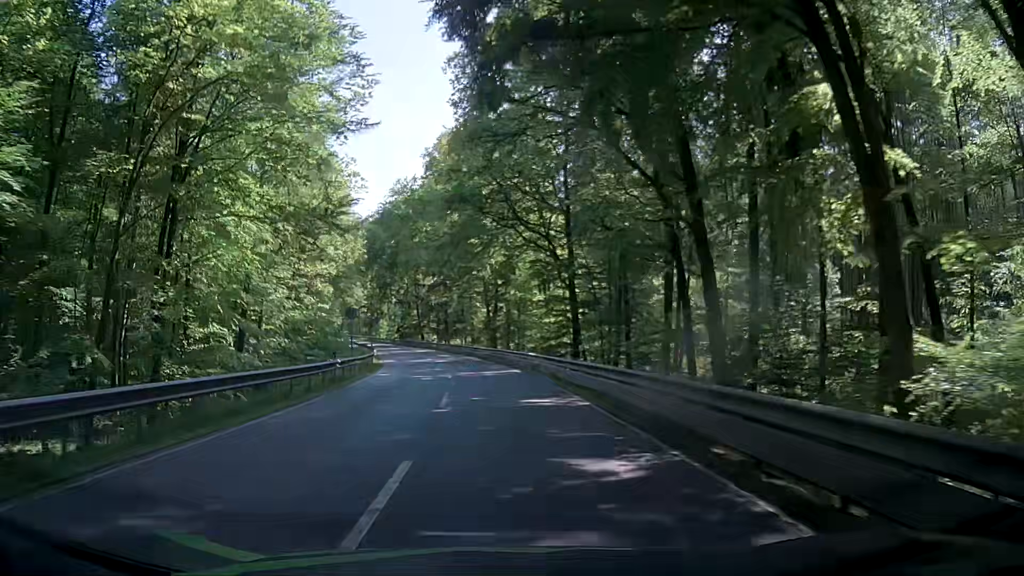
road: secondary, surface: asphalt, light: Day
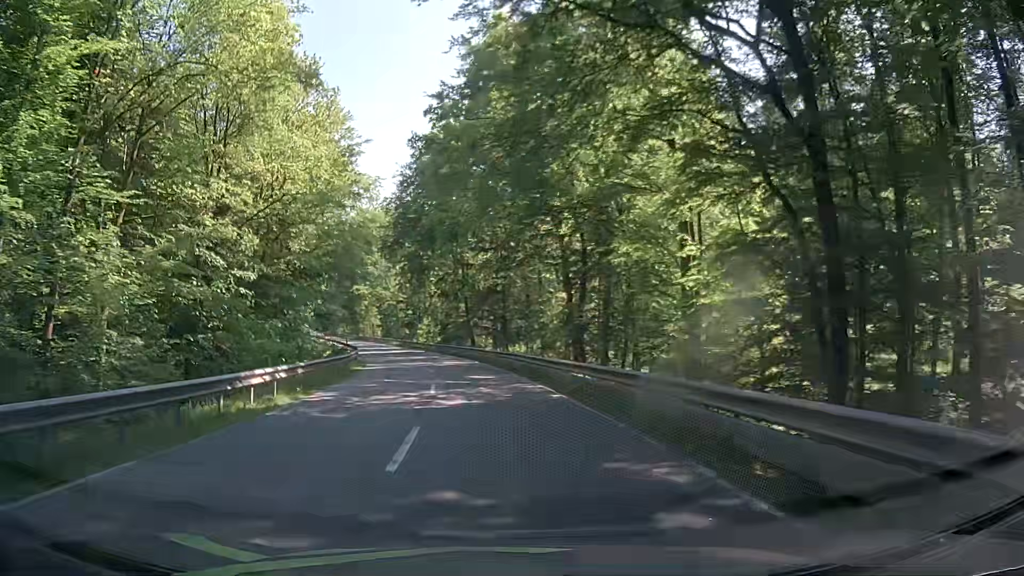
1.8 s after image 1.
(-1.1, +29.1) m; -5°
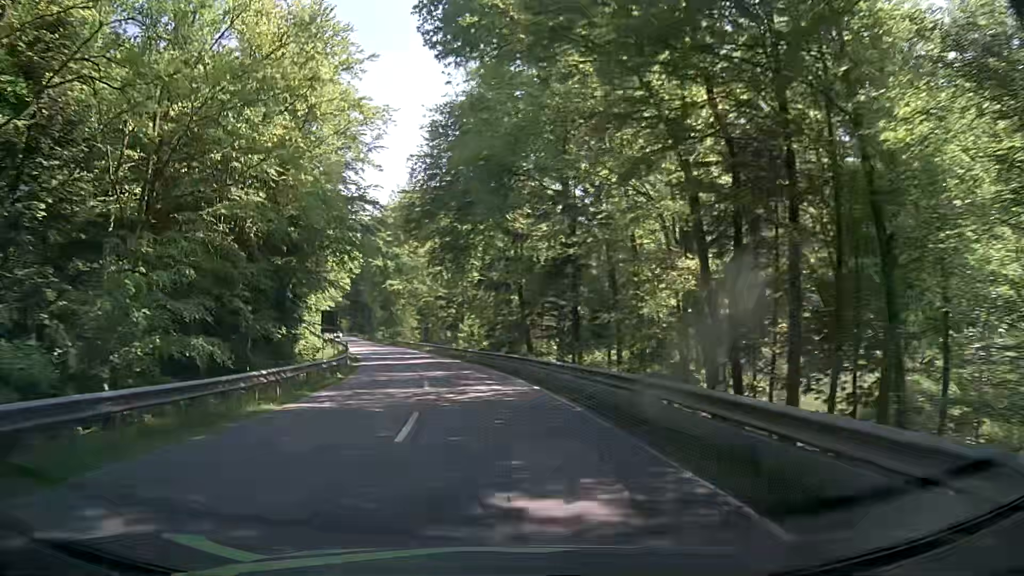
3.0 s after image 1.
(-0.7, +19.5) m; -4°
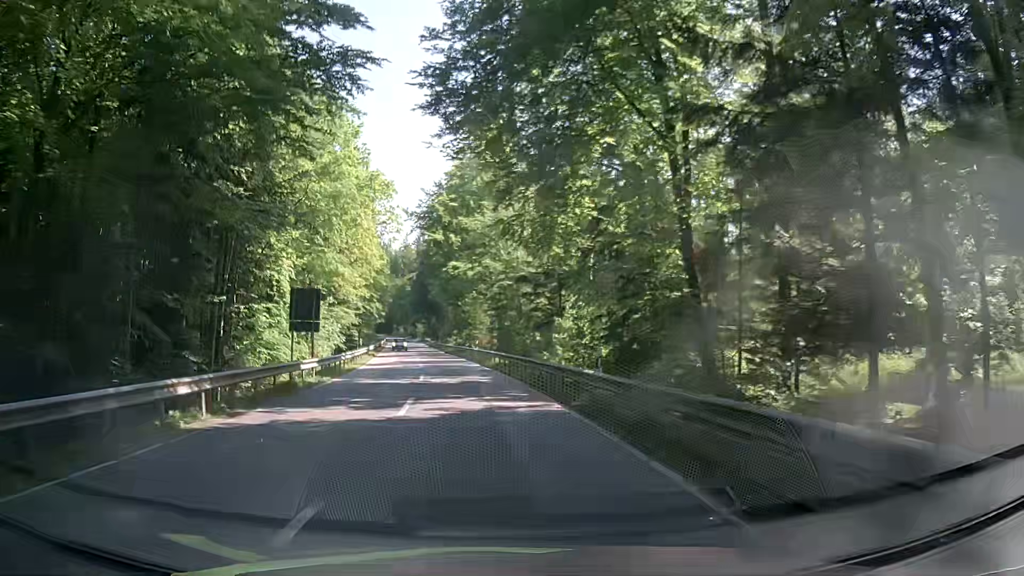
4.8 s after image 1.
(-2.4, +29.4) m; -9°
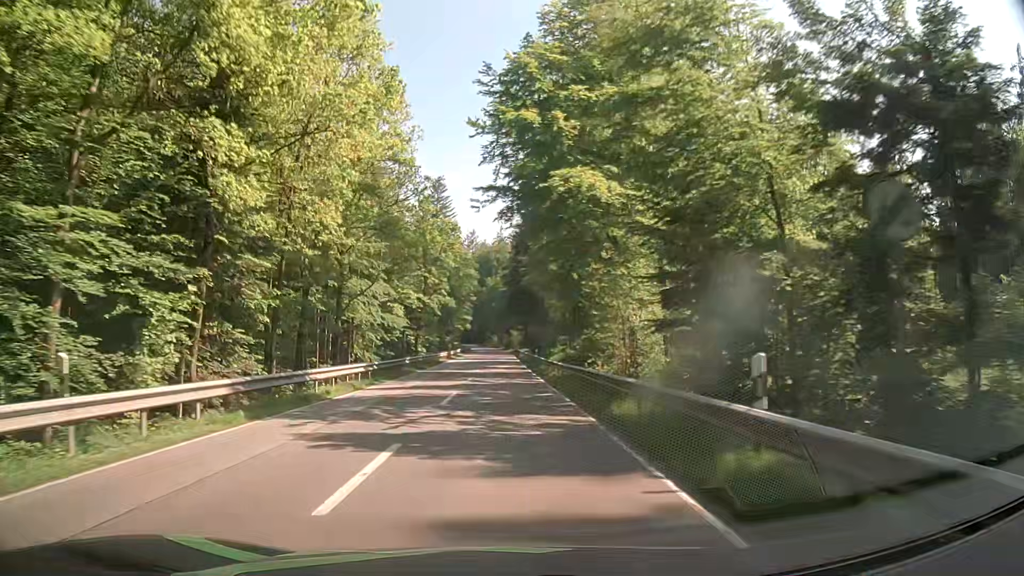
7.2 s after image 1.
(-3.3, +40.1) m; -9°
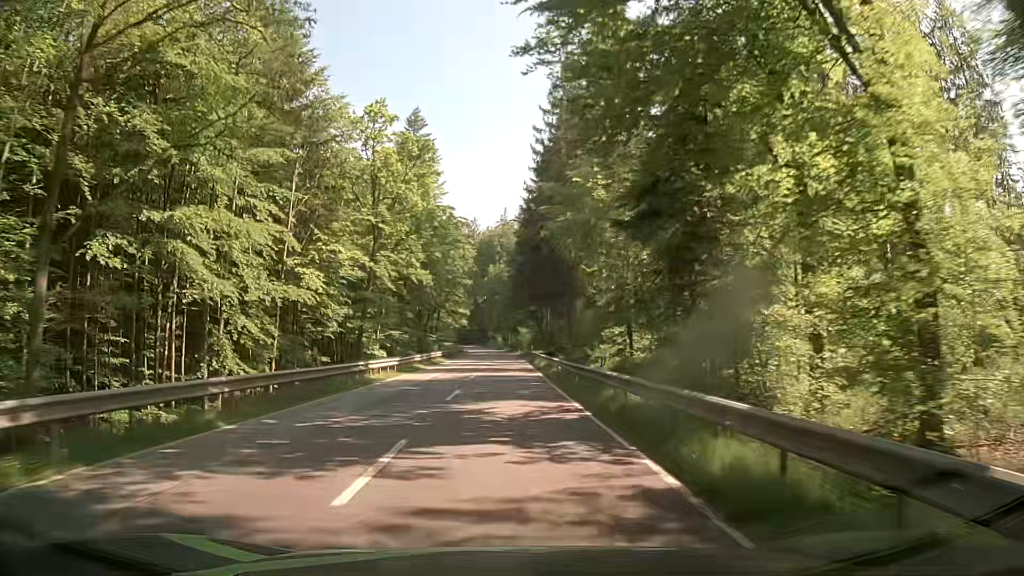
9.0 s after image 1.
(-0.2, +32.8) m; 0°
(0, +10) (0, +20) (0, +30) (-1, +40) (-1, +50) (-1, +60) (-1, +70) (-1, +80) (-2, +90) (-2, +100) m
